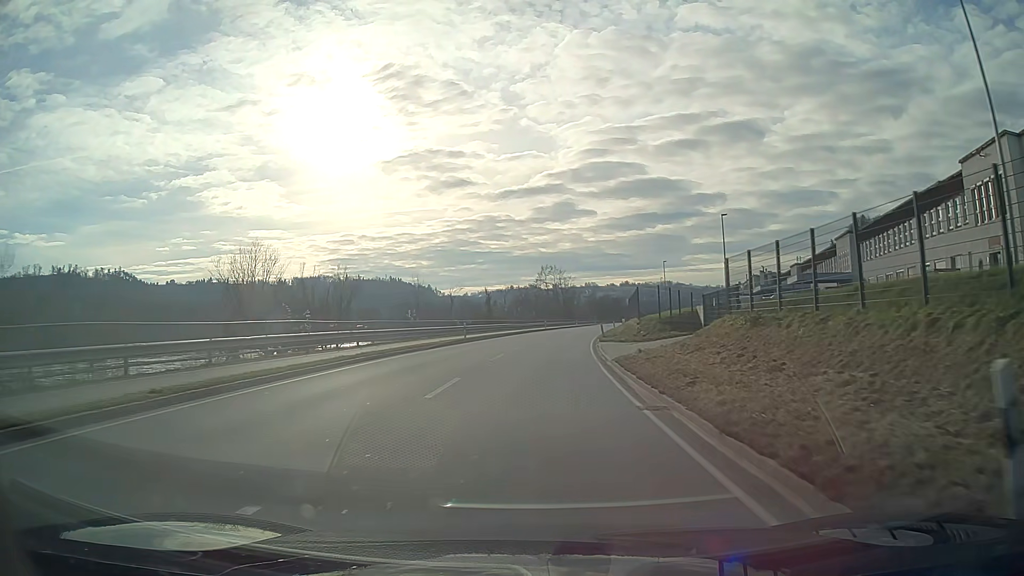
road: primary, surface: asphalt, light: Day
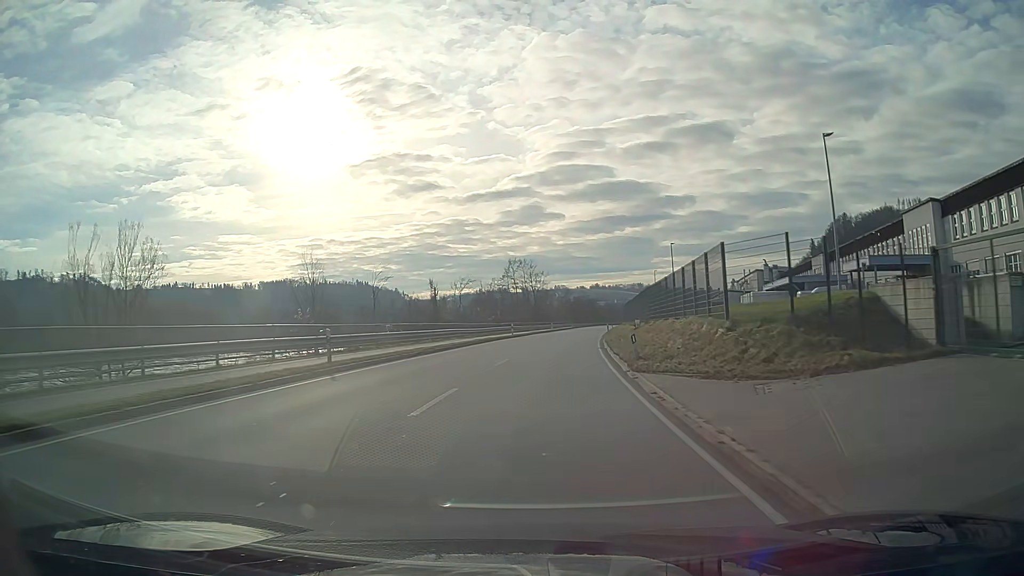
(+0.6, +24.8) m; +3°
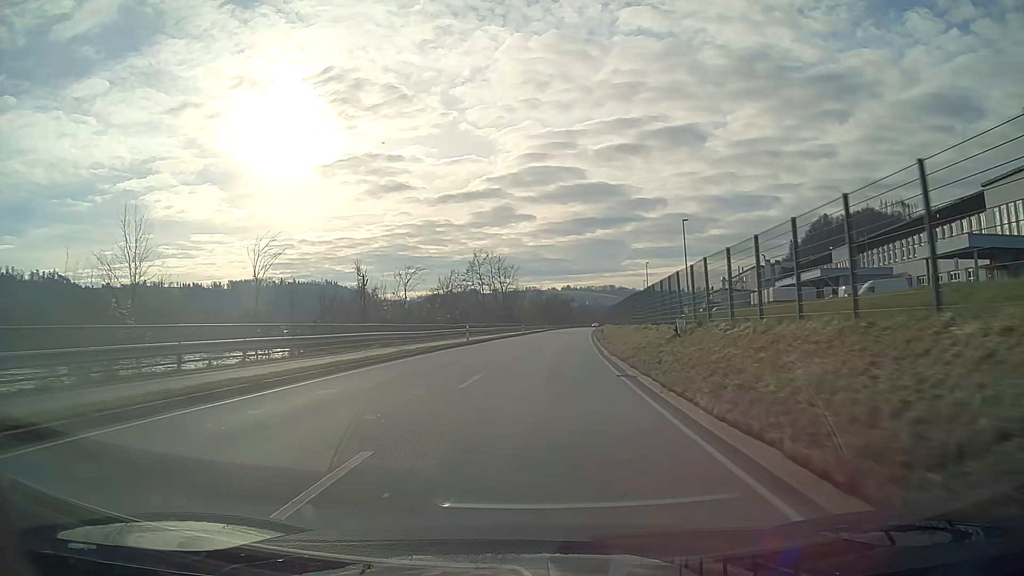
(+0.4, +18.3) m; +3°
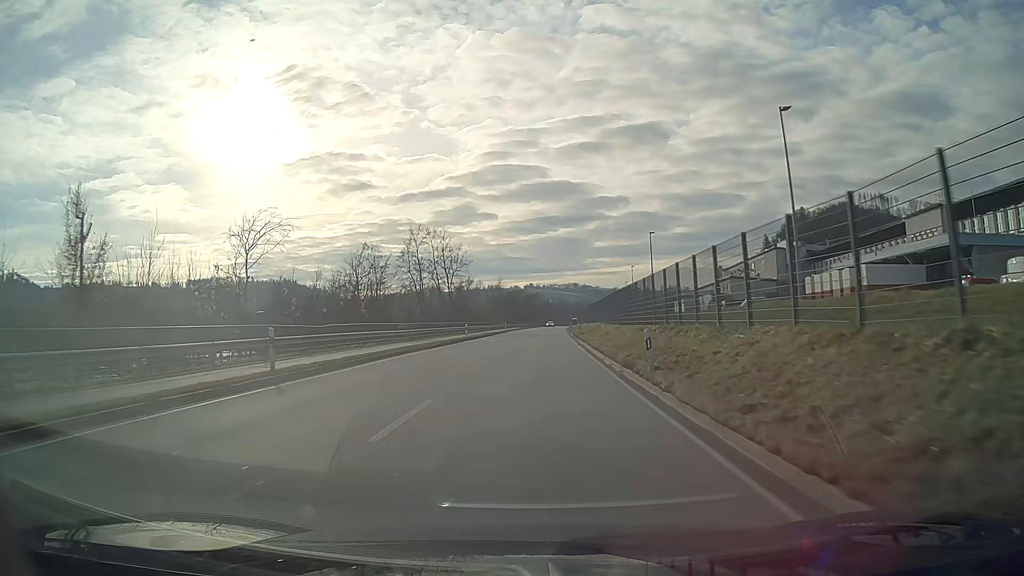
(+0.8, +29.3) m; +3°
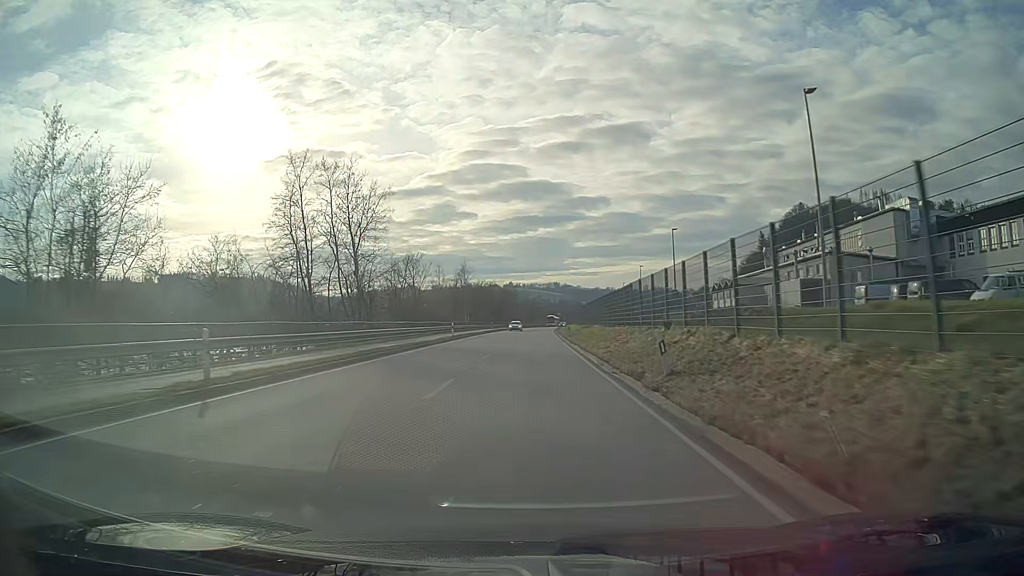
(+0.7, +40.9) m; +2°
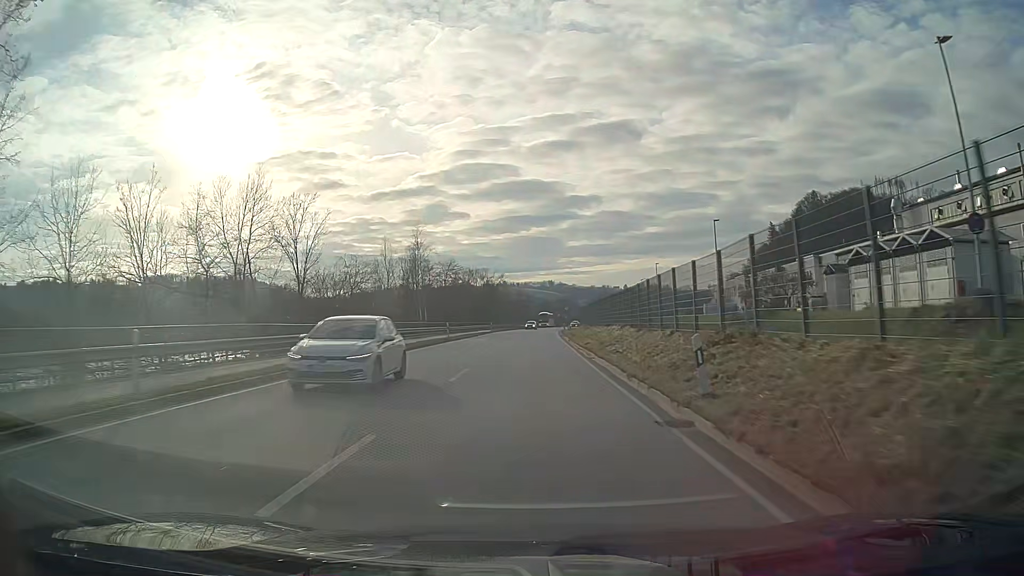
(+0.2, +42.0) m; 0°
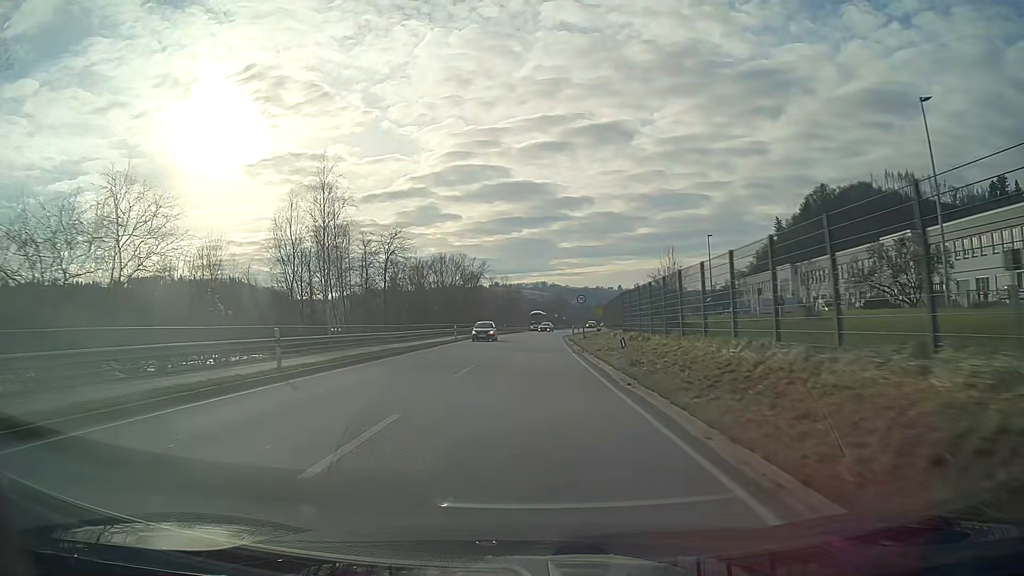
(+0.2, +31.9) m; +1°
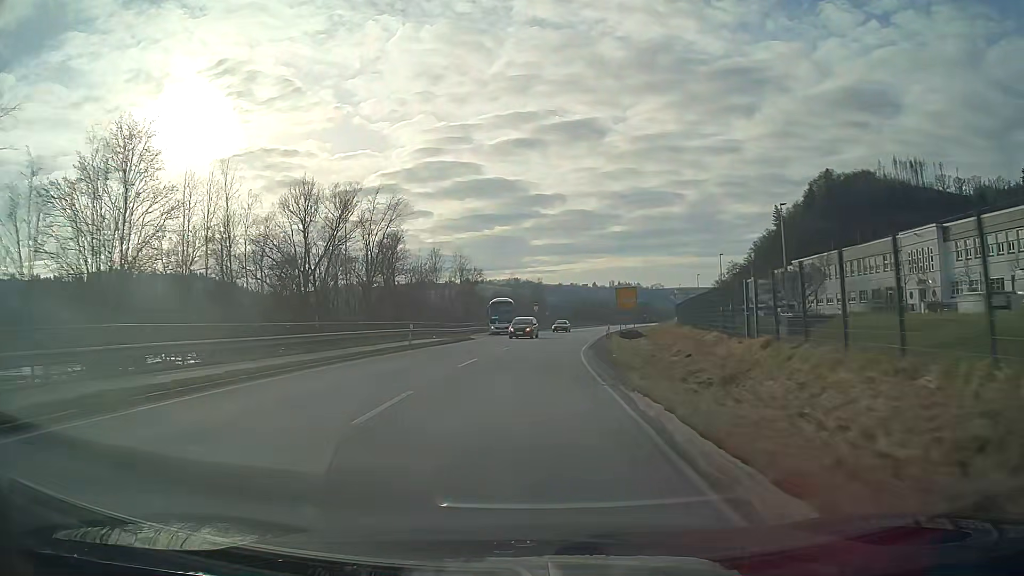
(+1.0, +53.5) m; +3°
